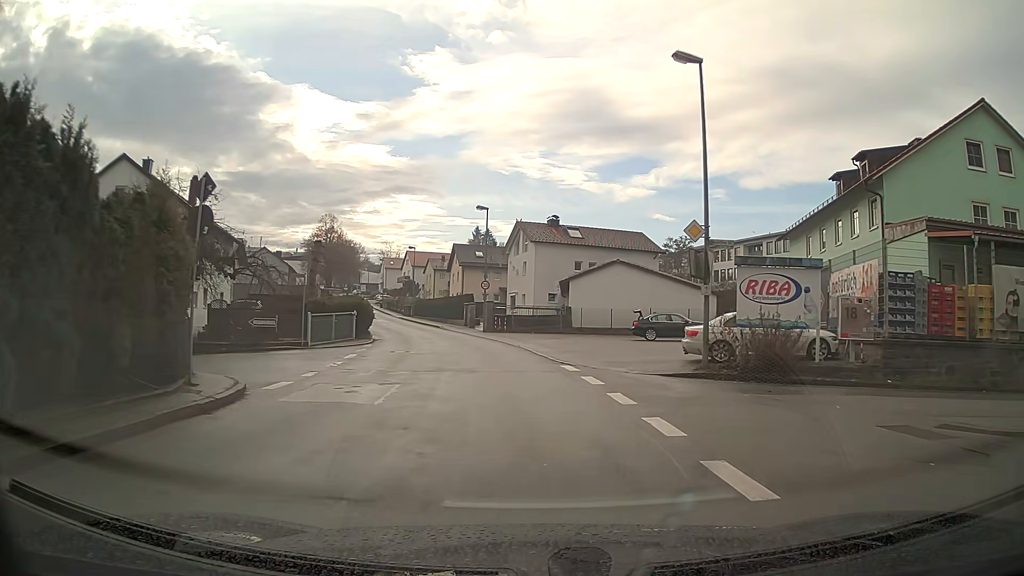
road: unclassified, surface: asphalt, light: Day
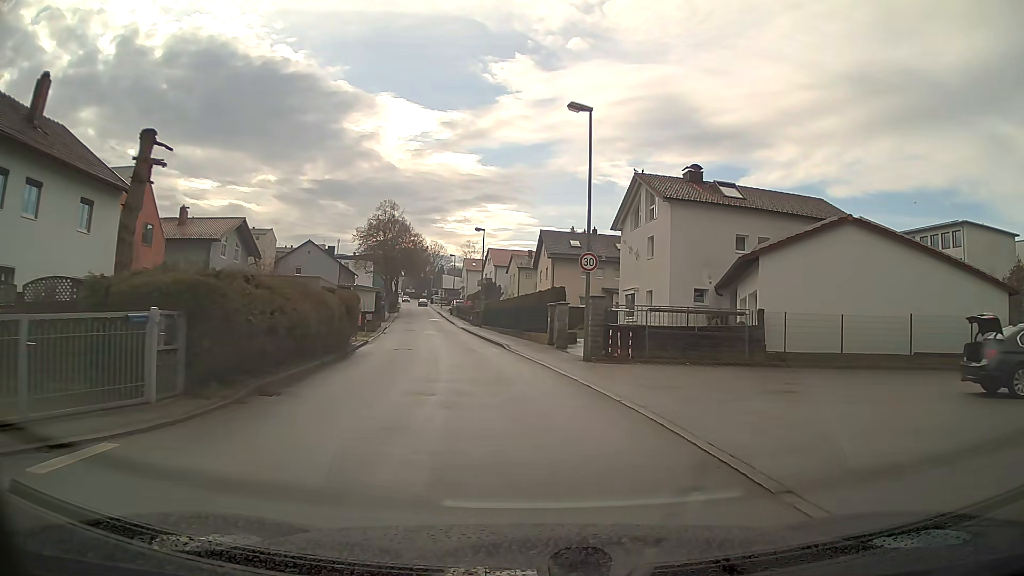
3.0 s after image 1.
(-1.7, +23.0) m; -8°
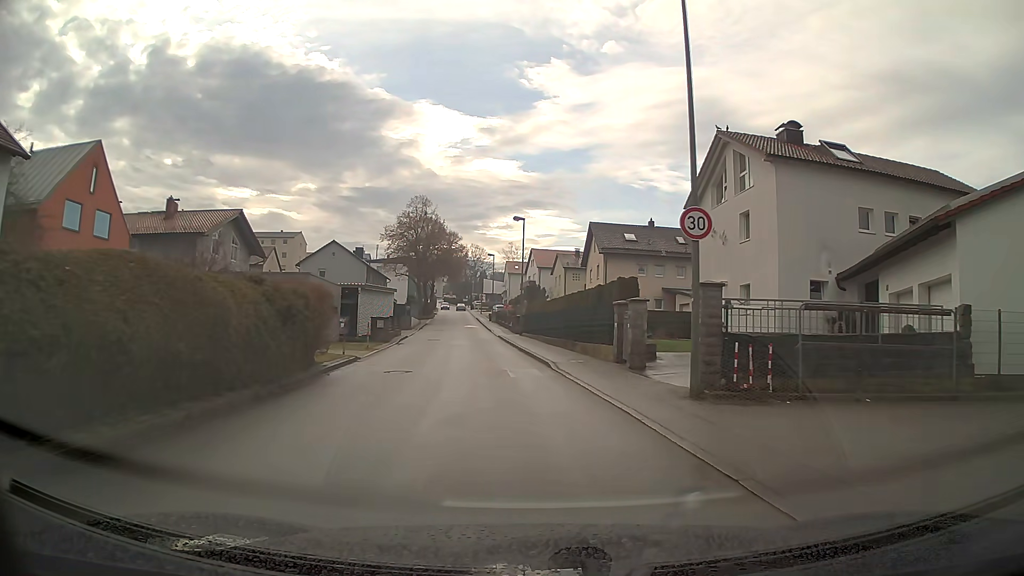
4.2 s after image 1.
(-0.3, +9.2) m; -4°
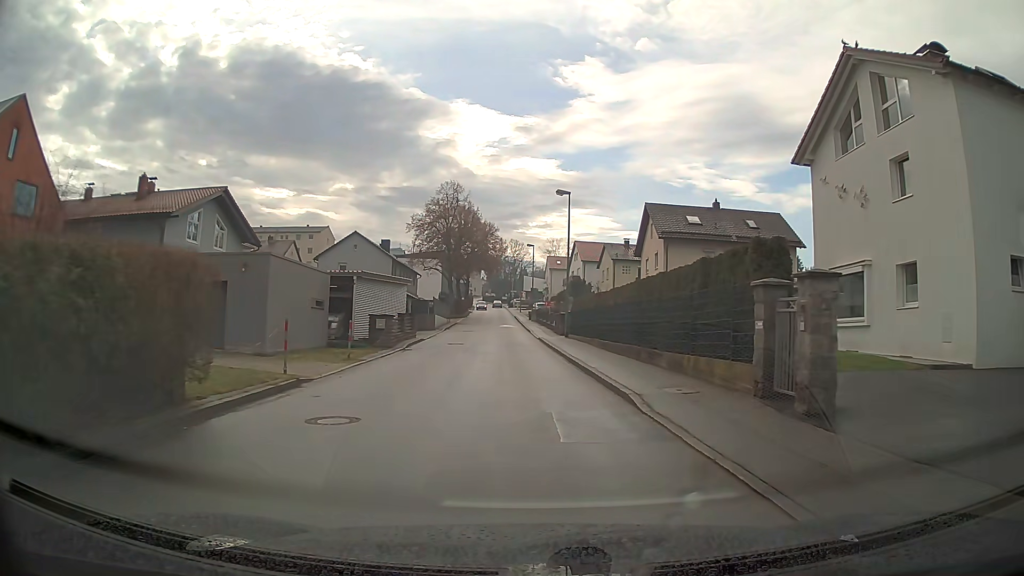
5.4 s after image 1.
(-0.3, +9.2) m; -3°
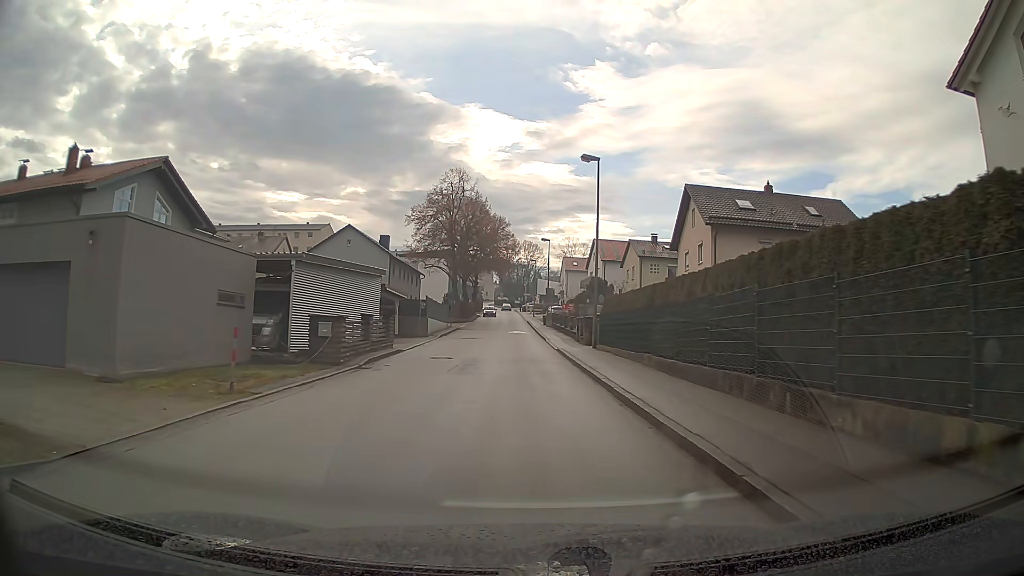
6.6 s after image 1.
(-0.1, +9.3) m; -1°
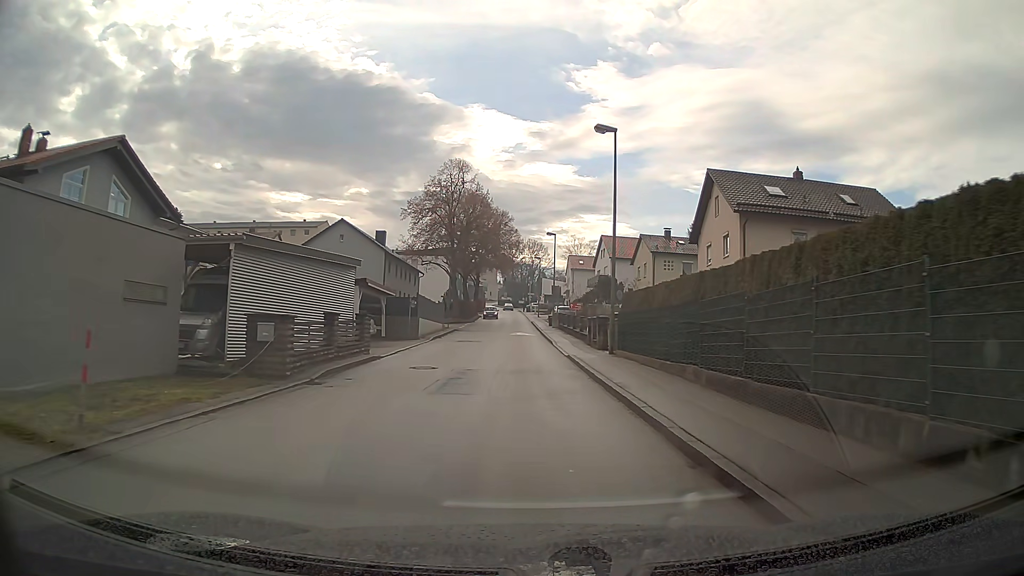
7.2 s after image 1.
(0.0, +4.6) m; 0°
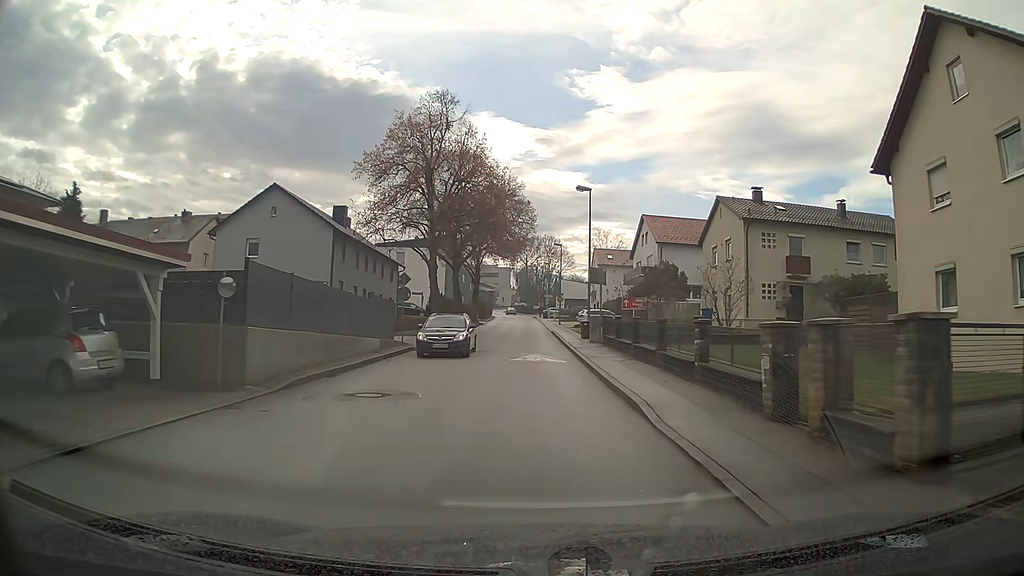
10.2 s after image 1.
(-0.3, +22.9) m; -1°
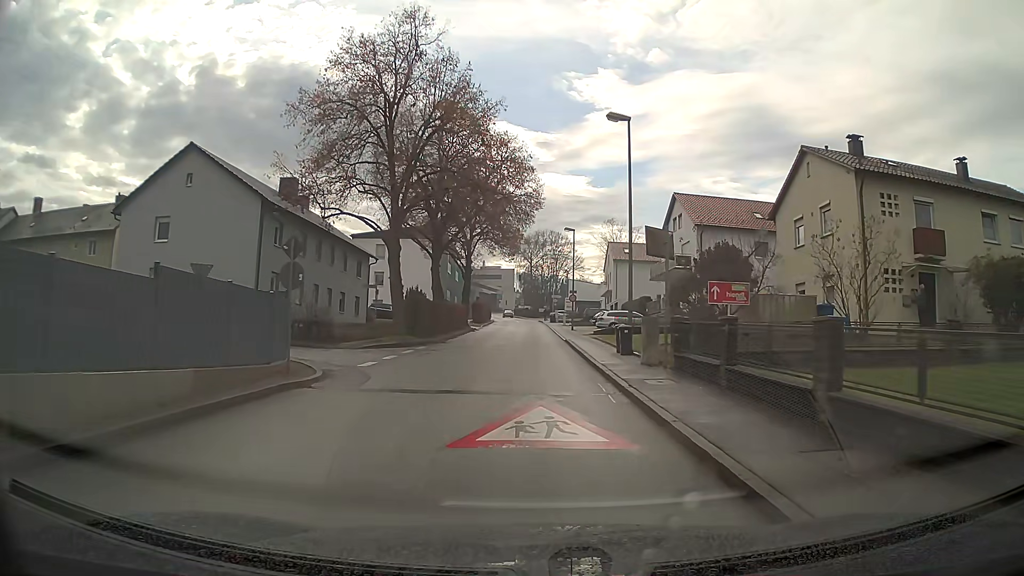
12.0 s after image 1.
(0.0, +13.6) m; 0°
(0, +10) (0, +20) (0, +30) (0, +40) (0, +50) (0, +60) (0, +70) (-1, +80) (-1, +90) (-2, +100) m
